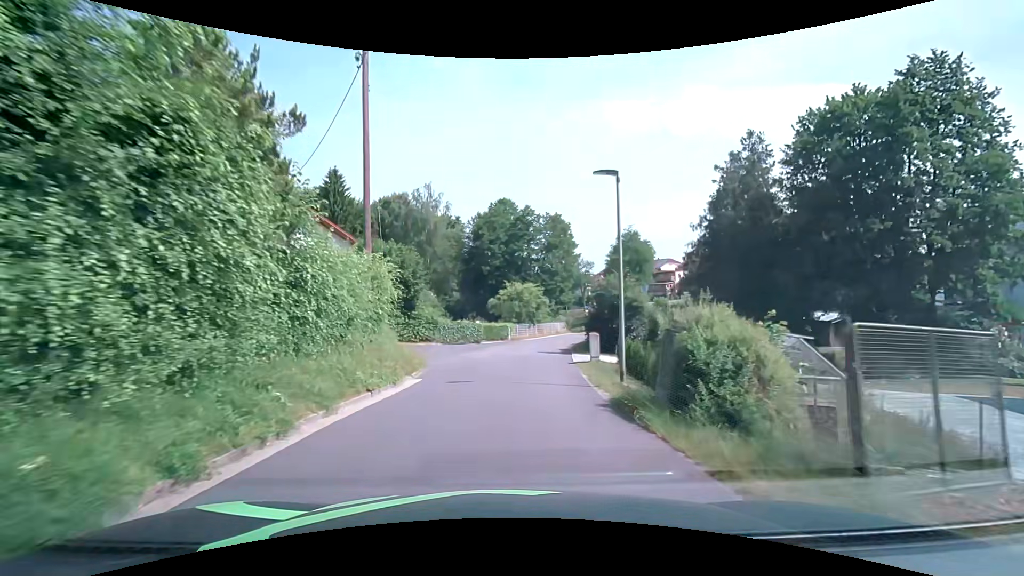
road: residential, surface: asphalt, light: Day
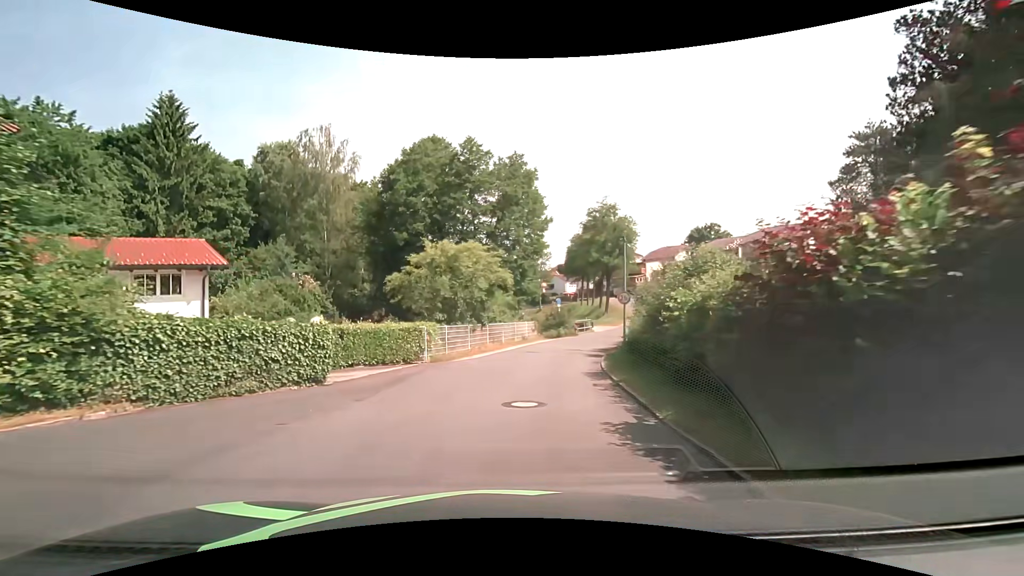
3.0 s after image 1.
(+0.6, +23.7) m; +5°
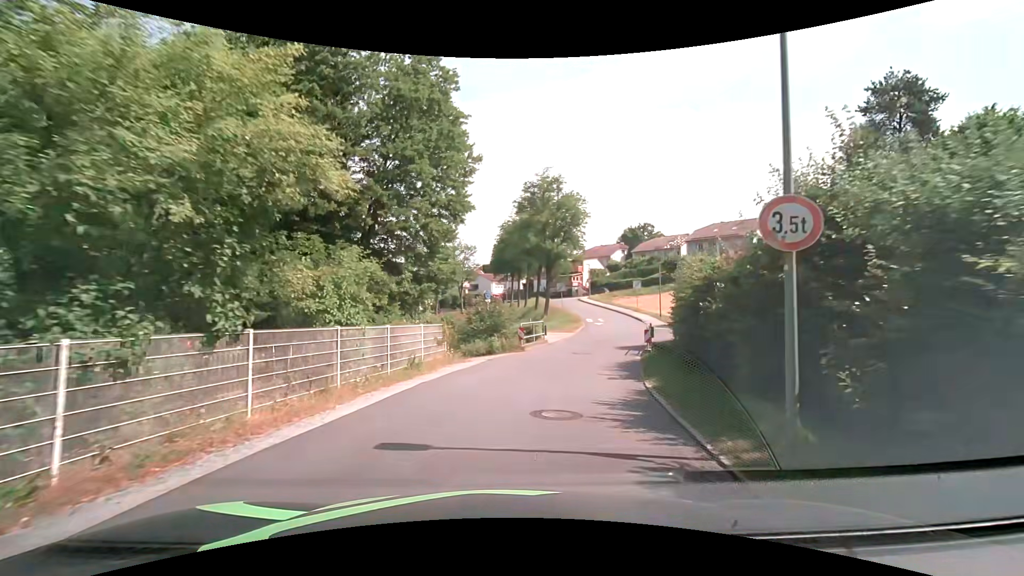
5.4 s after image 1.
(+1.2, +17.1) m; +9°
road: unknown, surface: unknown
